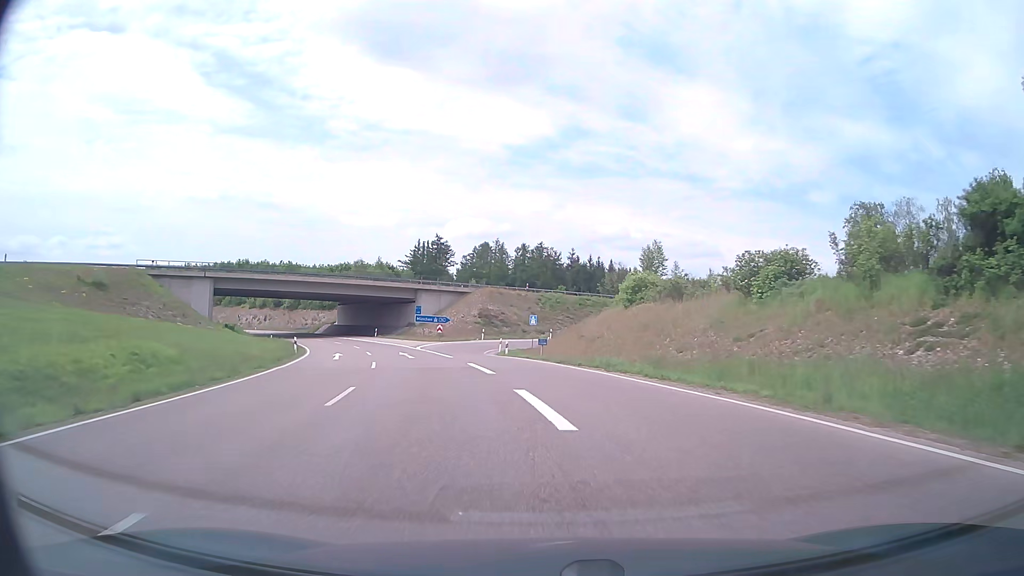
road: trunk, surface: asphalt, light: Day
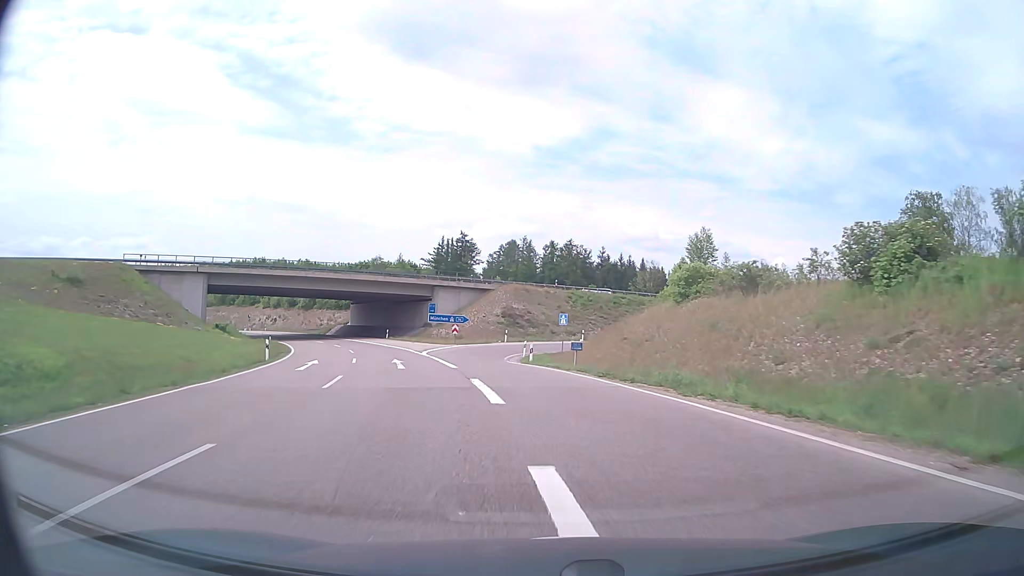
(-0.2, +8.5) m; -2°
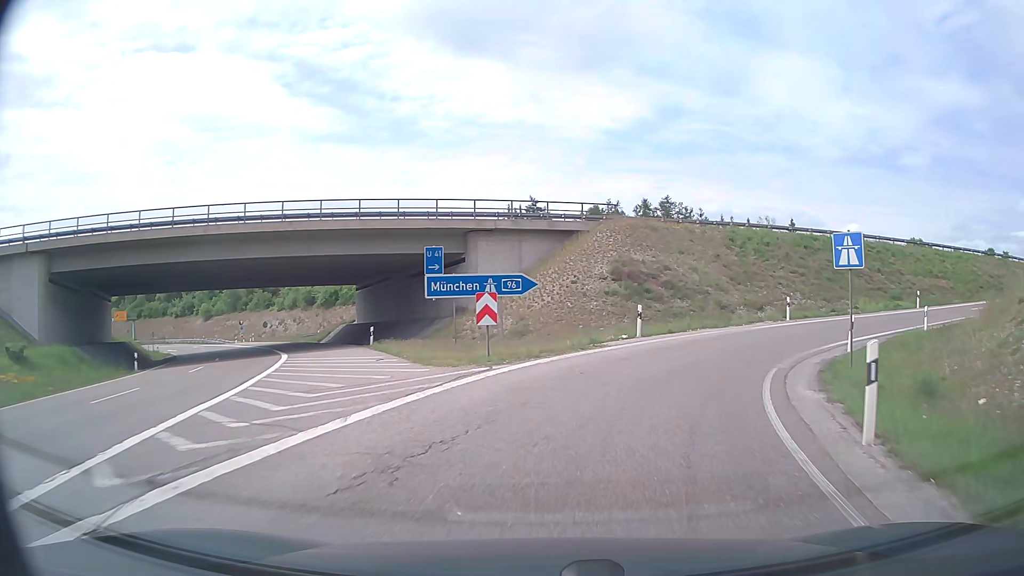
(-3.5, +37.9) m; -7°
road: motorway_link
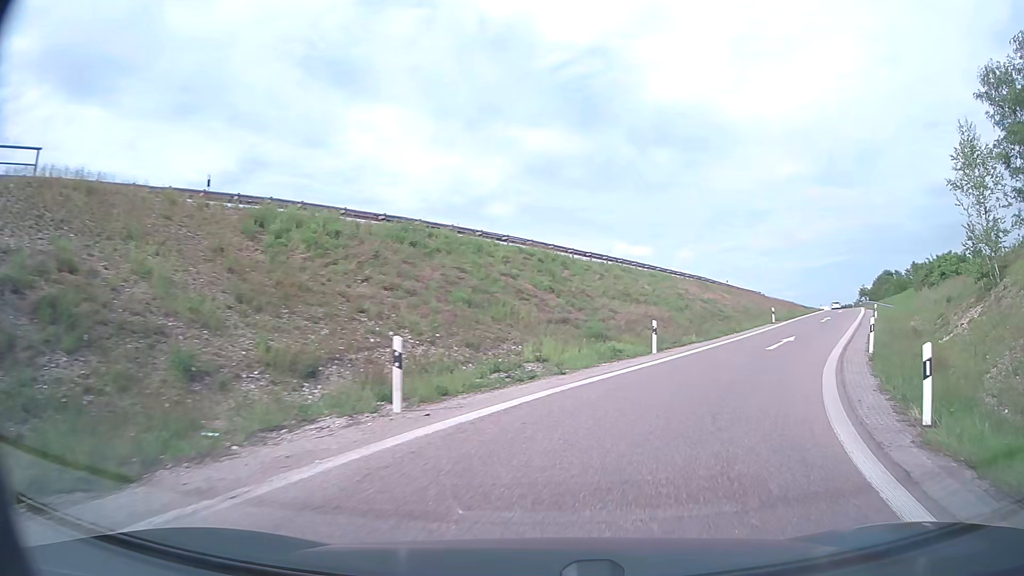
(+6.6, +21.8) m; +36°
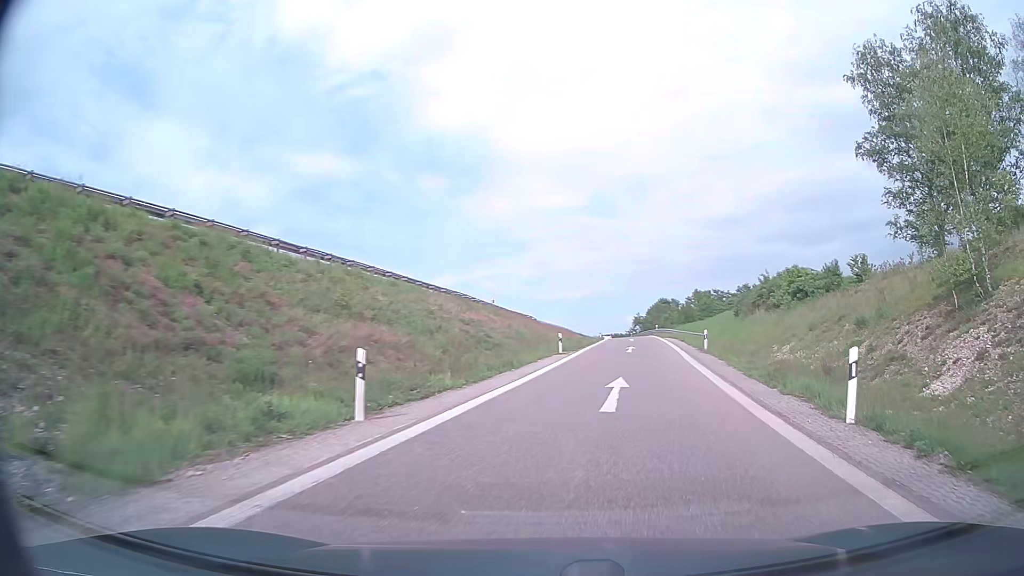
(+2.2, +12.1) m; +21°
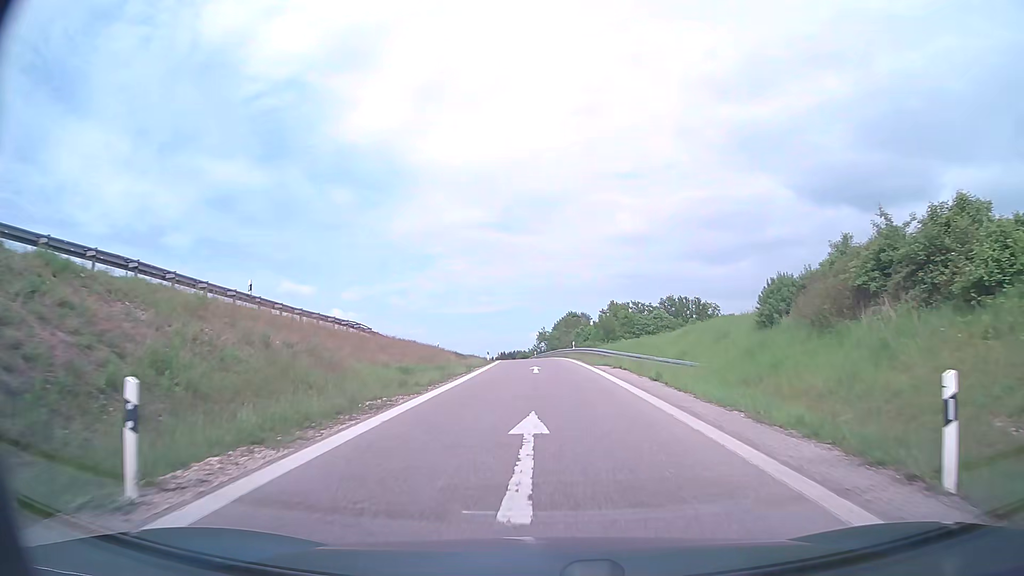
(+3.6, +28.4) m; +9°
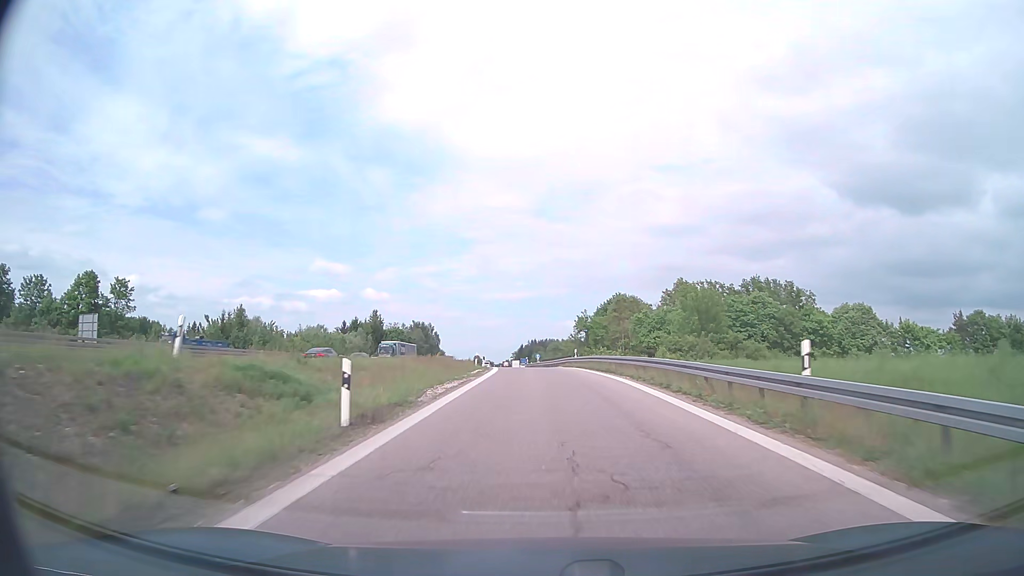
(-1.1, +46.3) m; -3°
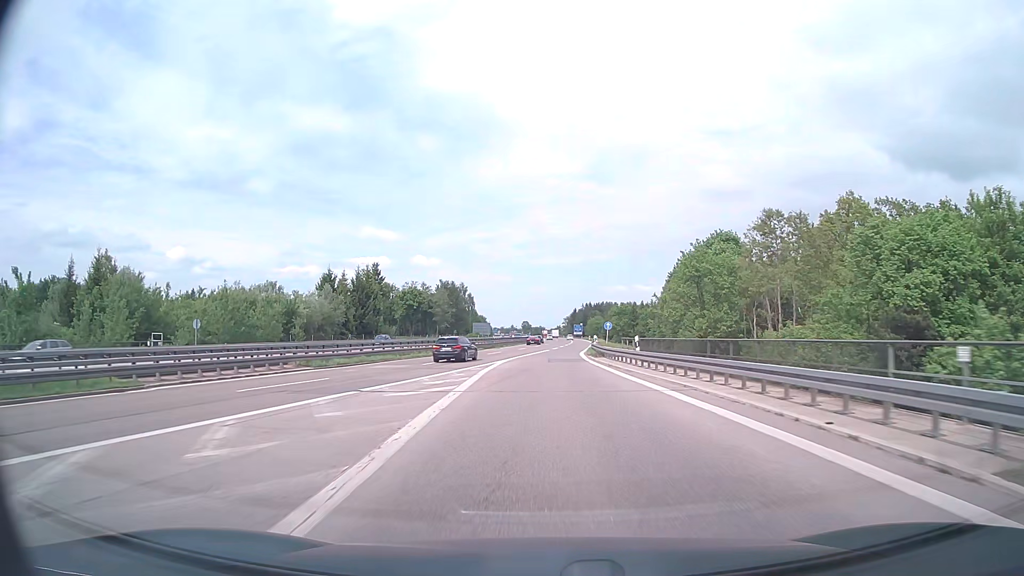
(-2.0, +52.3) m; -4°
(0, +10) (0, +20) (0, +30) (0, +40) (+1, +50) (+1, +60) (+2, +70) (+3, +80) (+3, +90) (+3, +100) m
